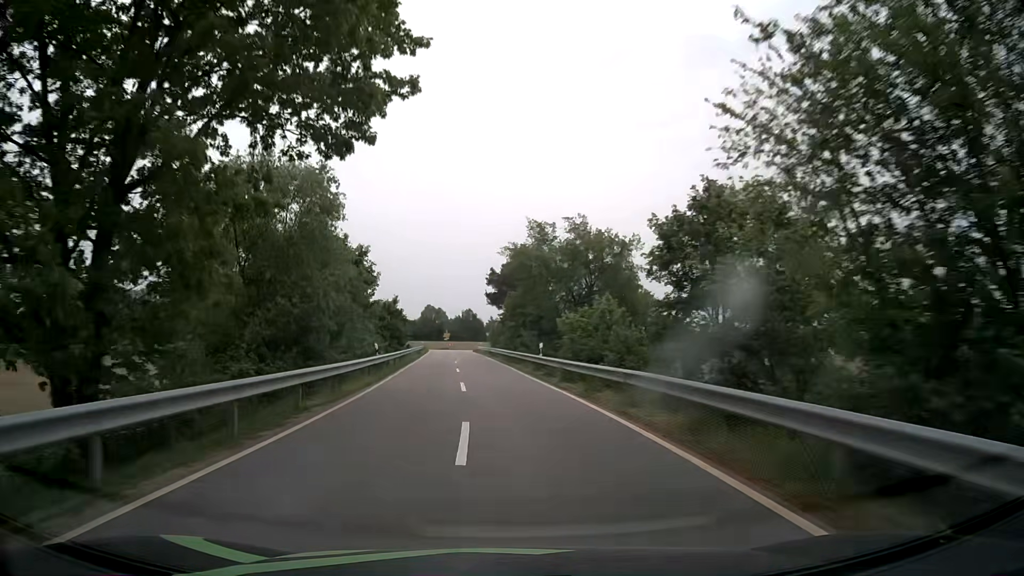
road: tertiary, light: Day
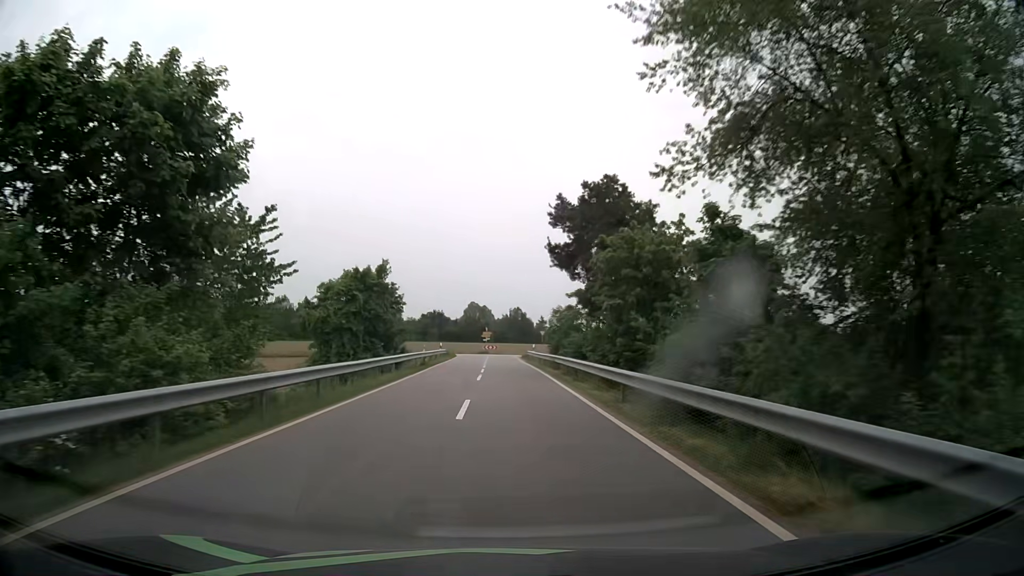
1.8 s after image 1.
(-1.3, +30.4) m; -4°
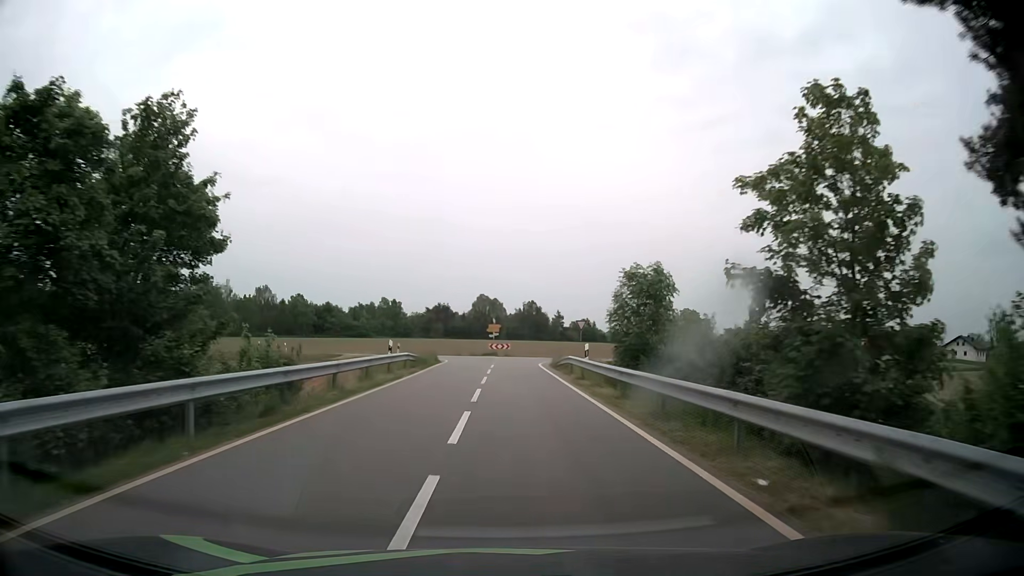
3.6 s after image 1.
(-0.3, +26.8) m; -1°
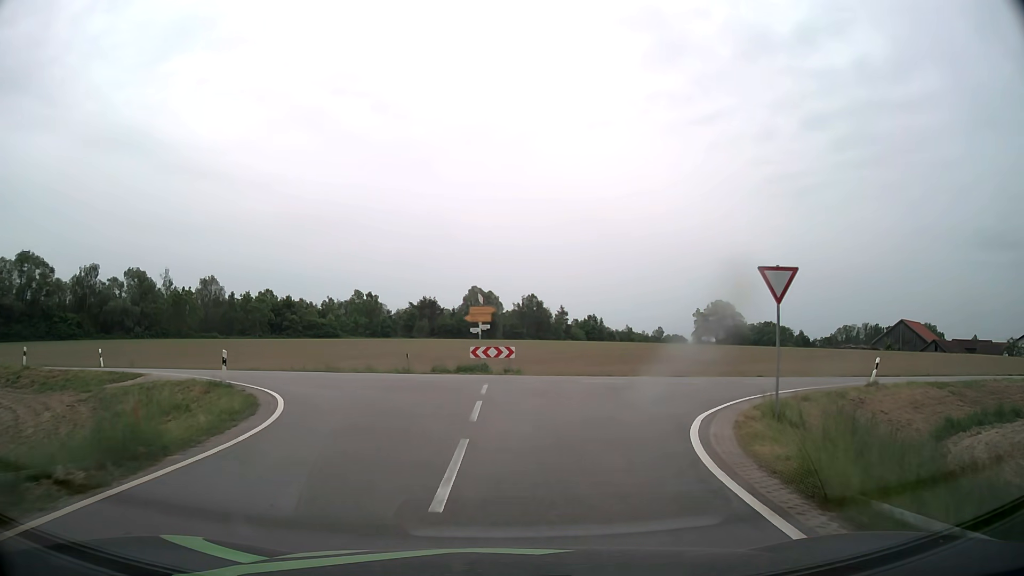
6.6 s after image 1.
(-0.1, +32.8) m; 0°
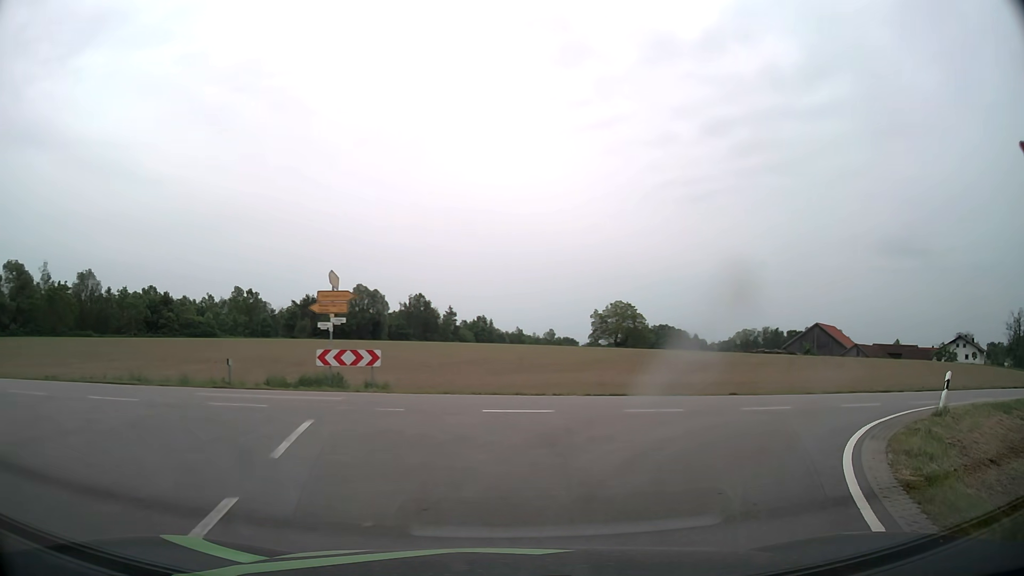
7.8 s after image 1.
(+0.5, +9.4) m; +9°
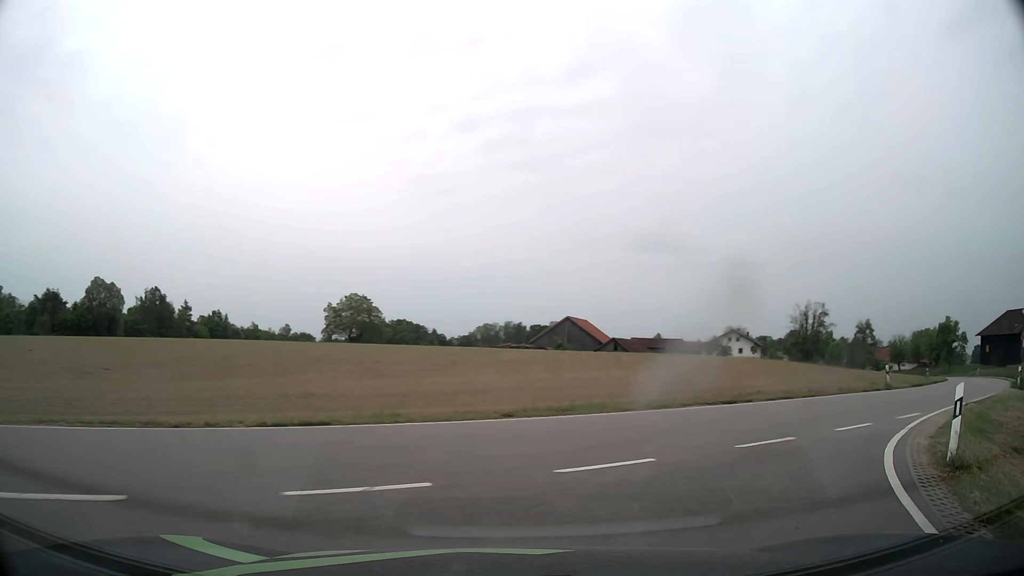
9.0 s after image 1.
(+1.5, +8.3) m; +22°
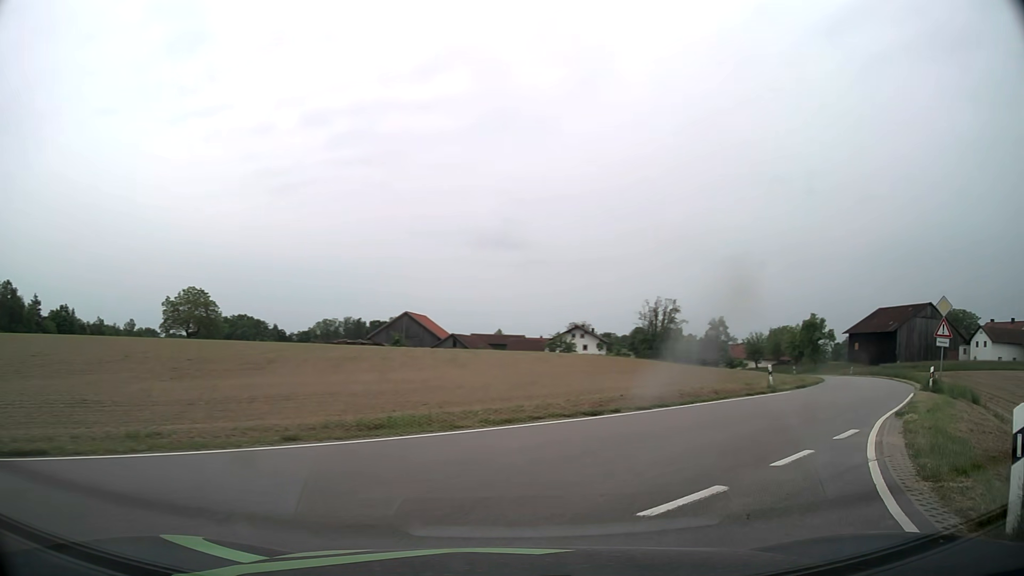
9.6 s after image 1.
(+0.5, +4.0) m; +13°
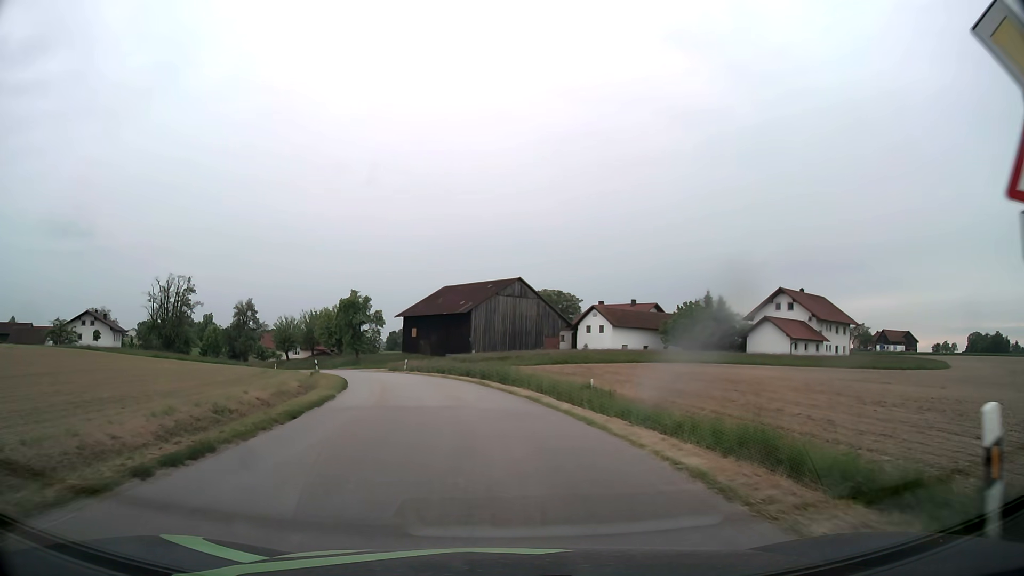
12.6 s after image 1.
(+11.9, +21.7) m; +39°
(0, +10) (-1, +20) (-3, +30) (-5, +40) (-8, +49) (-12, +58) (-16, +67) (-21, +76) (-27, +84) (-33, +92) m
